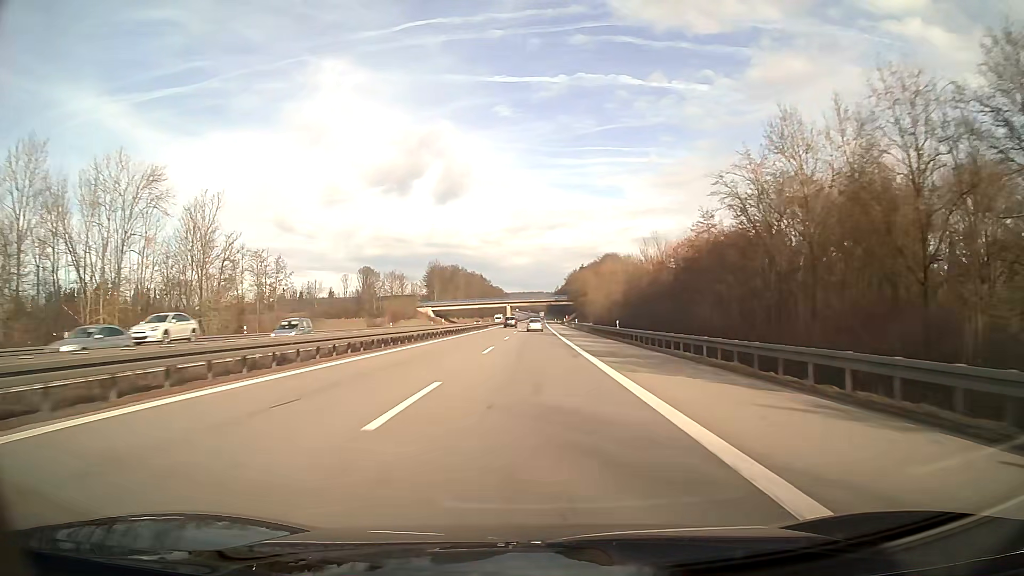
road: motorway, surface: asphalt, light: Day
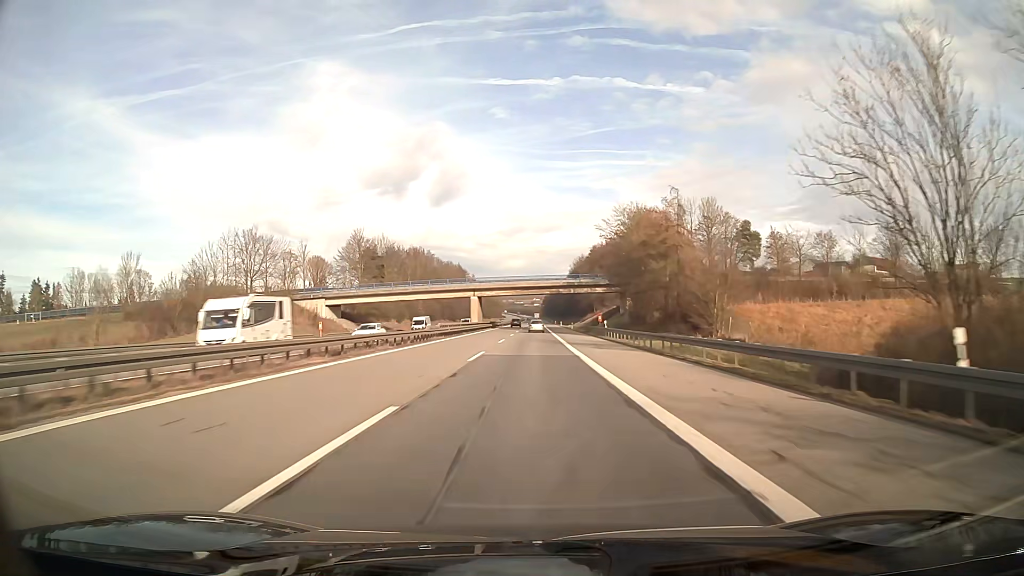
(+0.4, +95.0) m; 0°
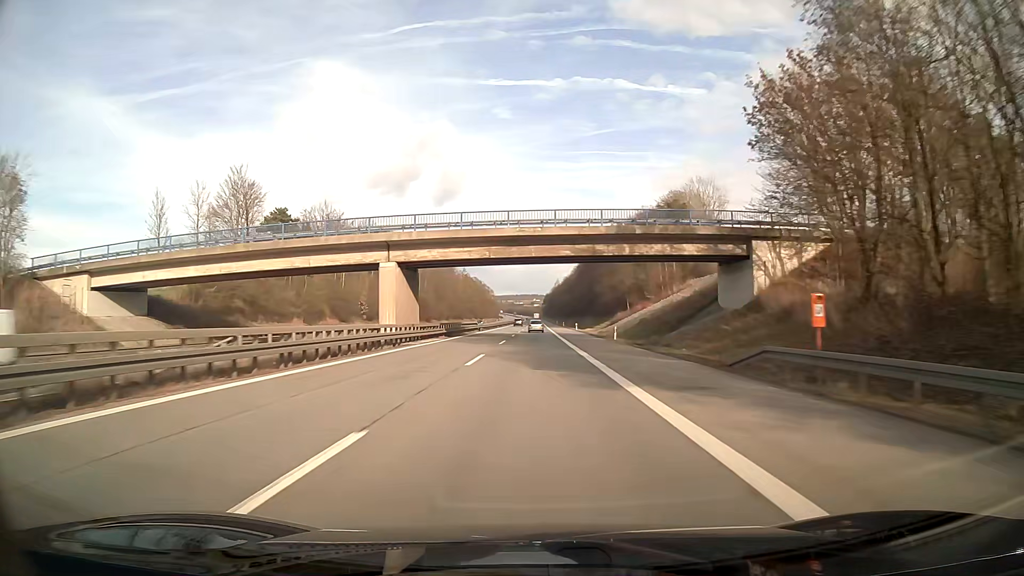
(0.0, +57.0) m; 0°
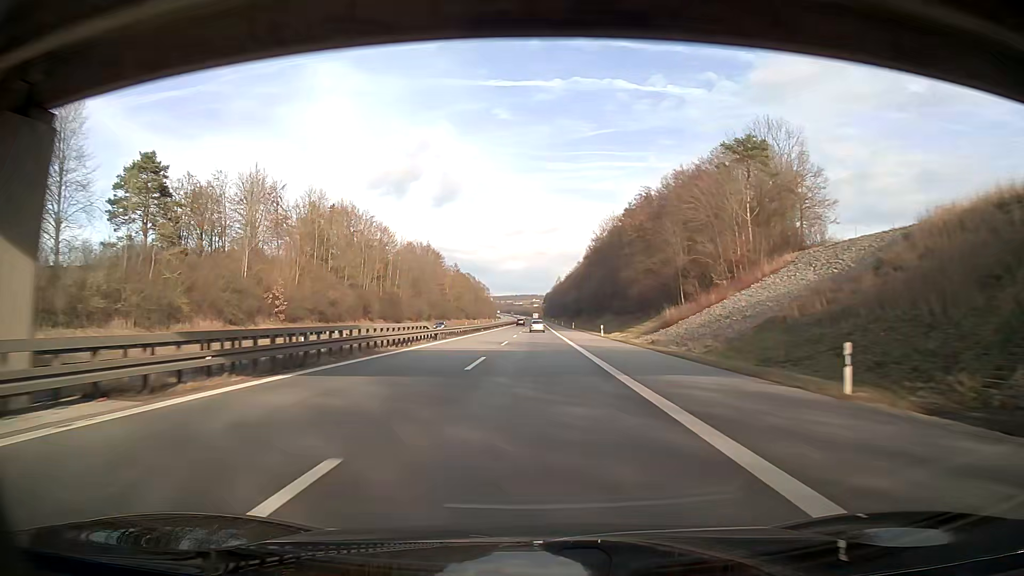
(0.0, +38.0) m; 0°
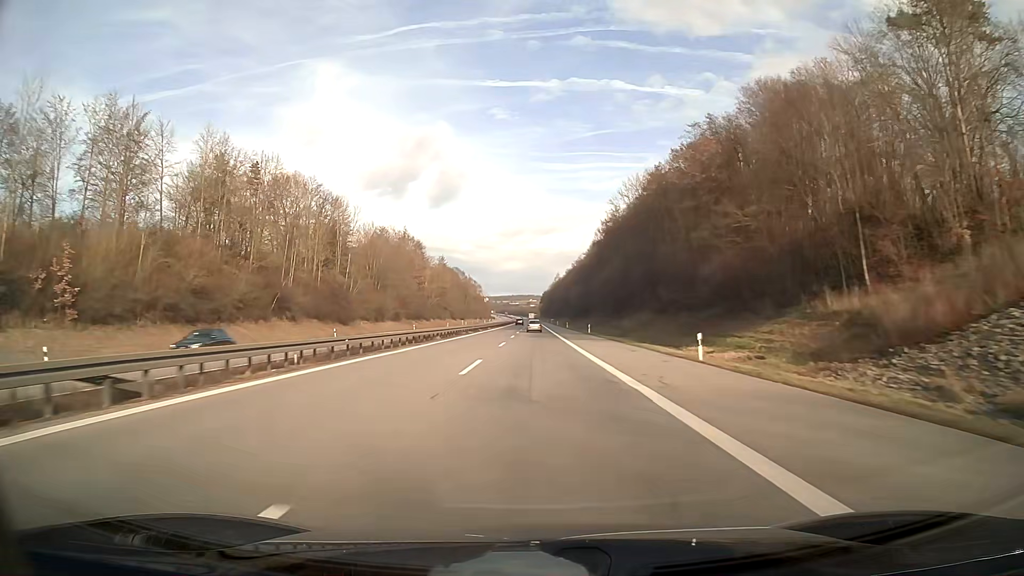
(+0.1, +38.2) m; 0°
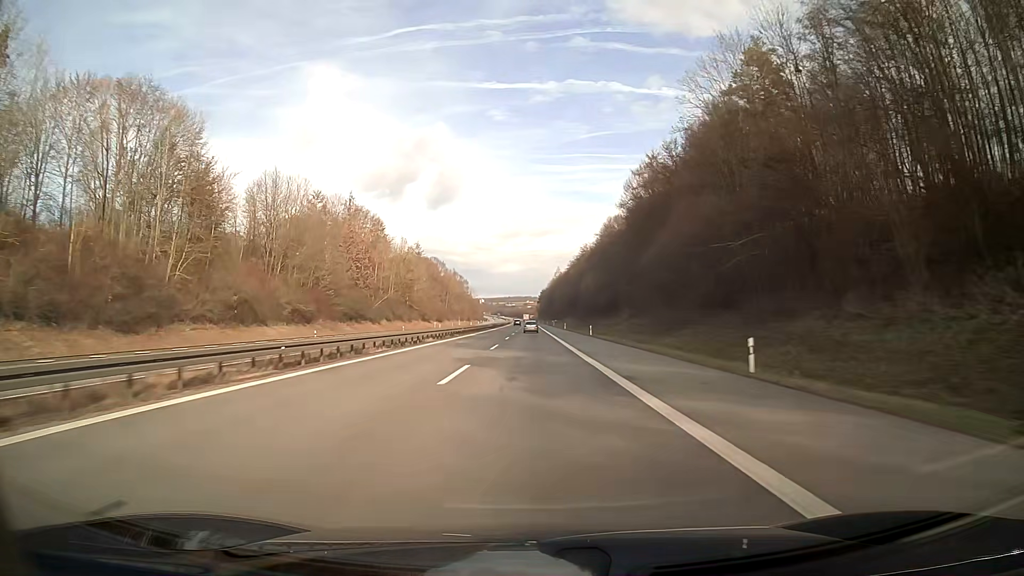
(+0.1, +56.8) m; 0°
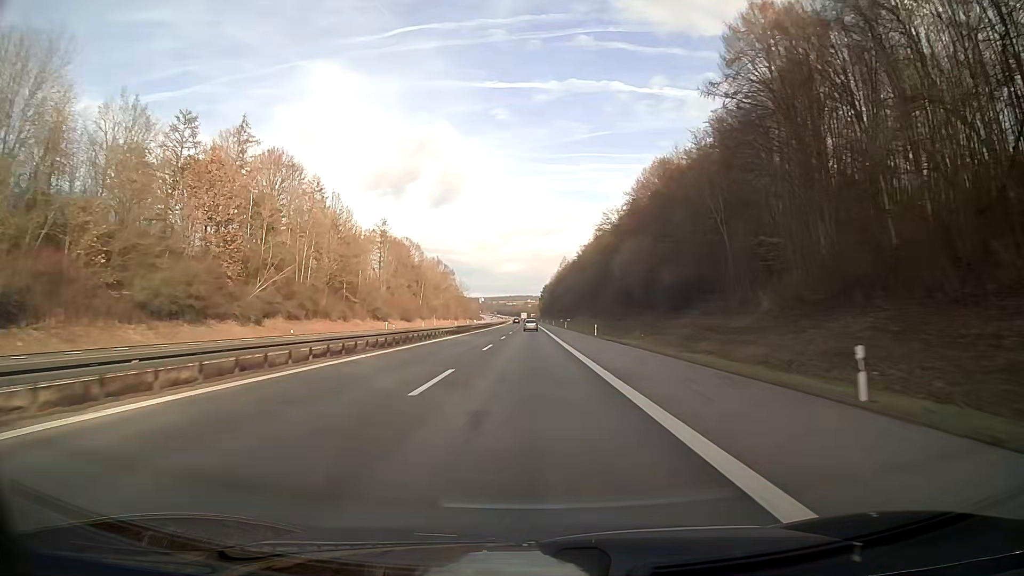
(0.0, +57.0) m; 0°
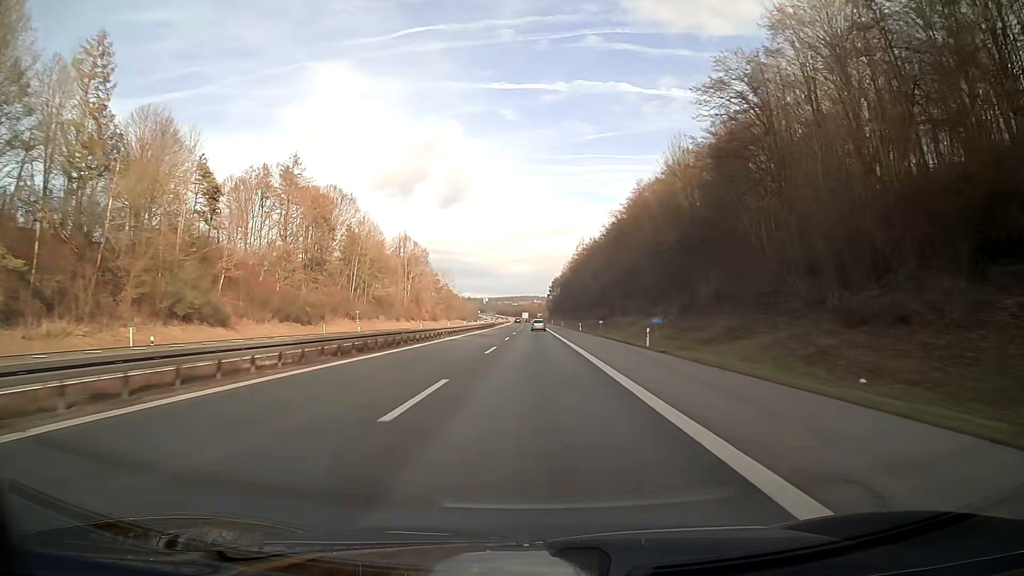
(-0.3, +76.0) m; 0°
